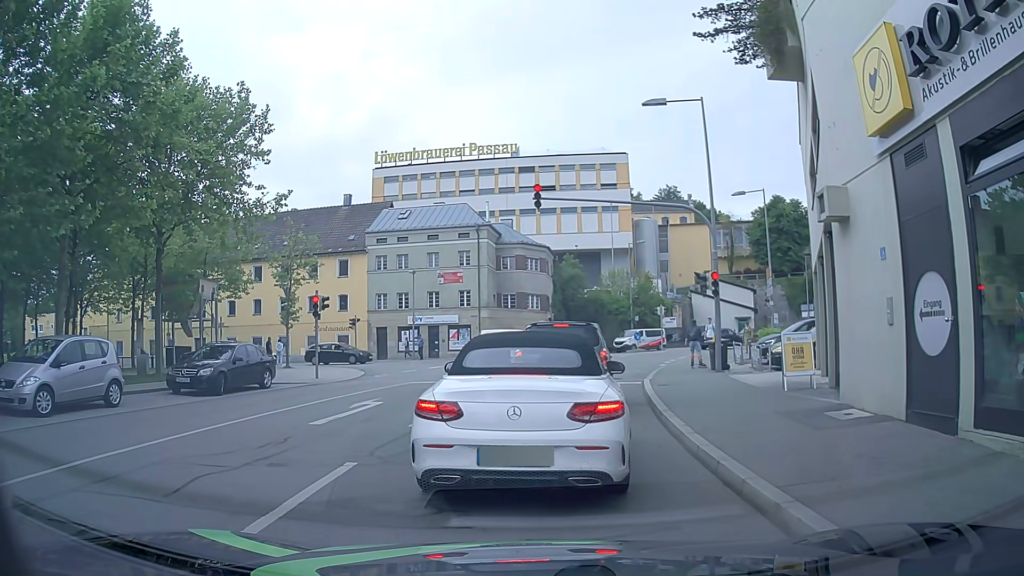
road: residential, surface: asphalt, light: Day
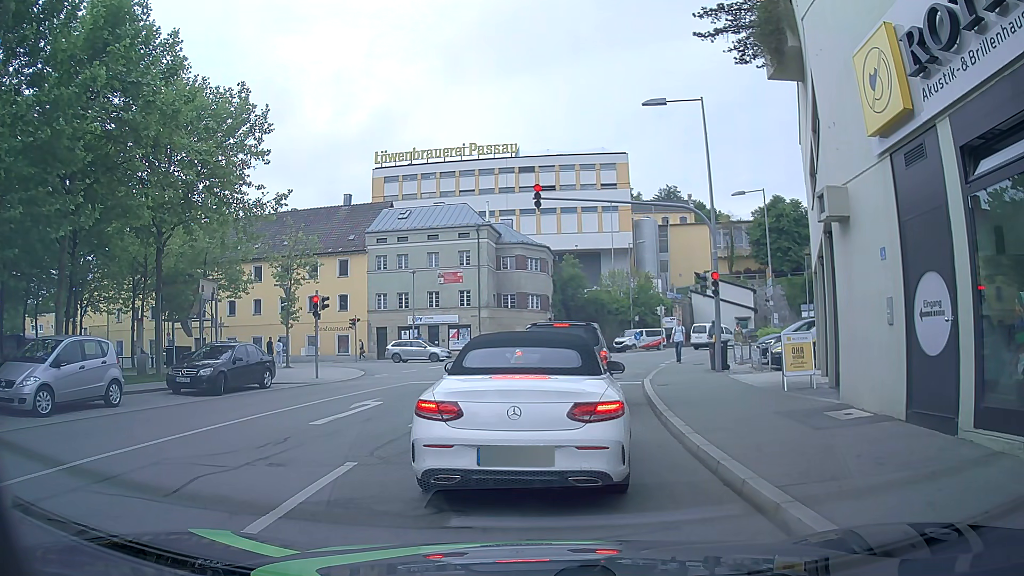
(0.0, 0.0) m; 0°
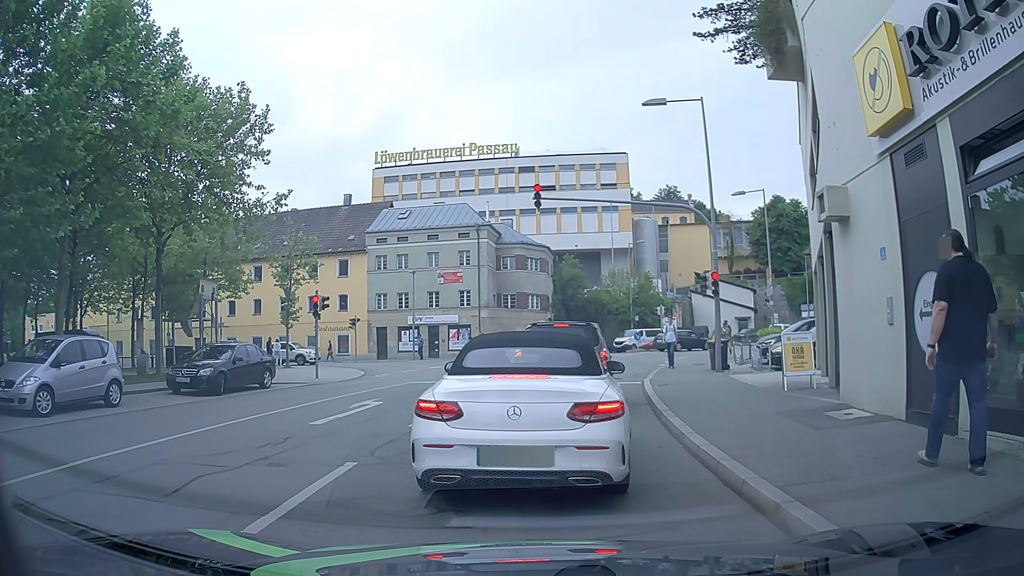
(0.0, 0.0) m; 0°
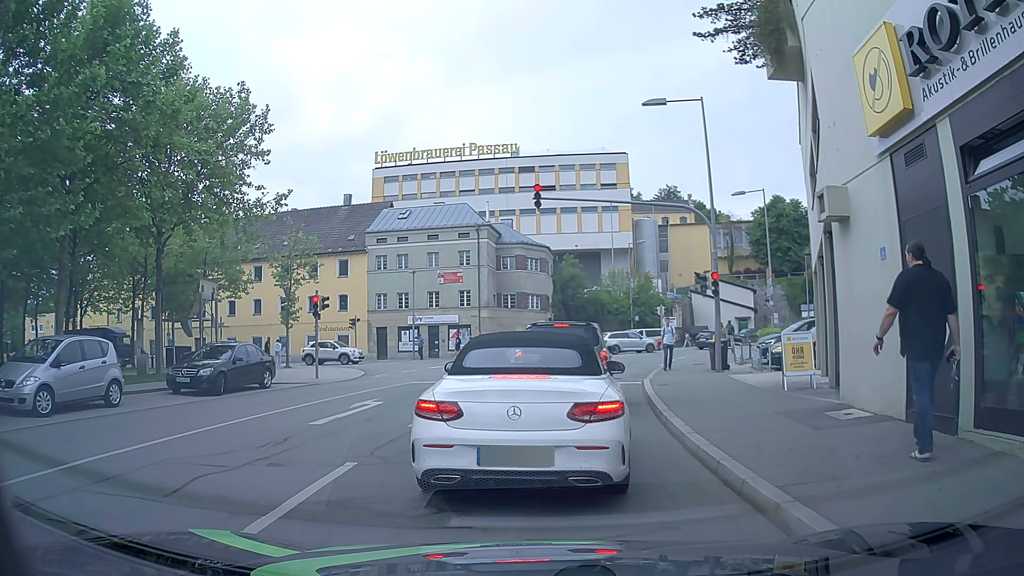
(0.0, 0.0) m; 0°
